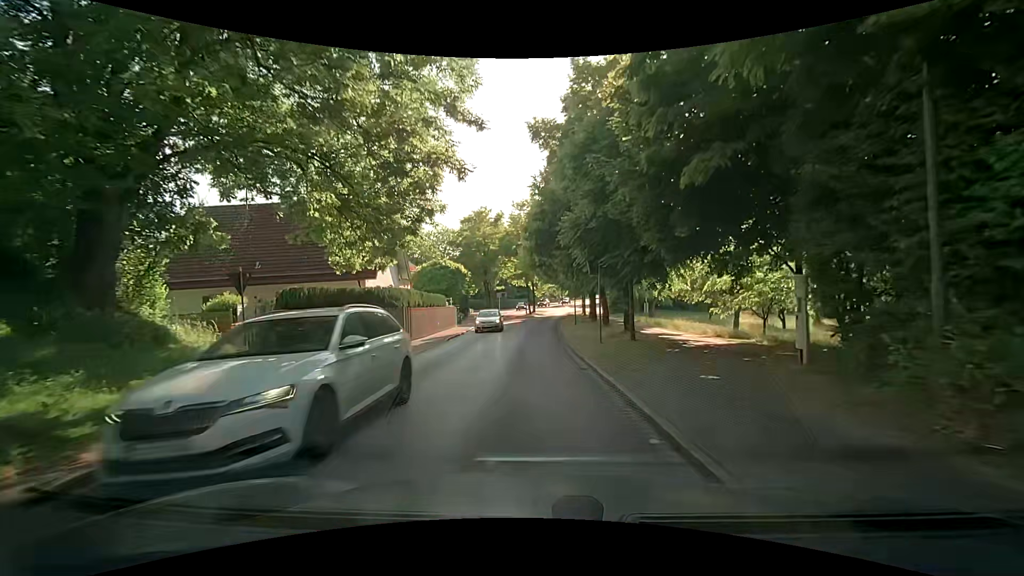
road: tertiary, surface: asphalt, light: Day
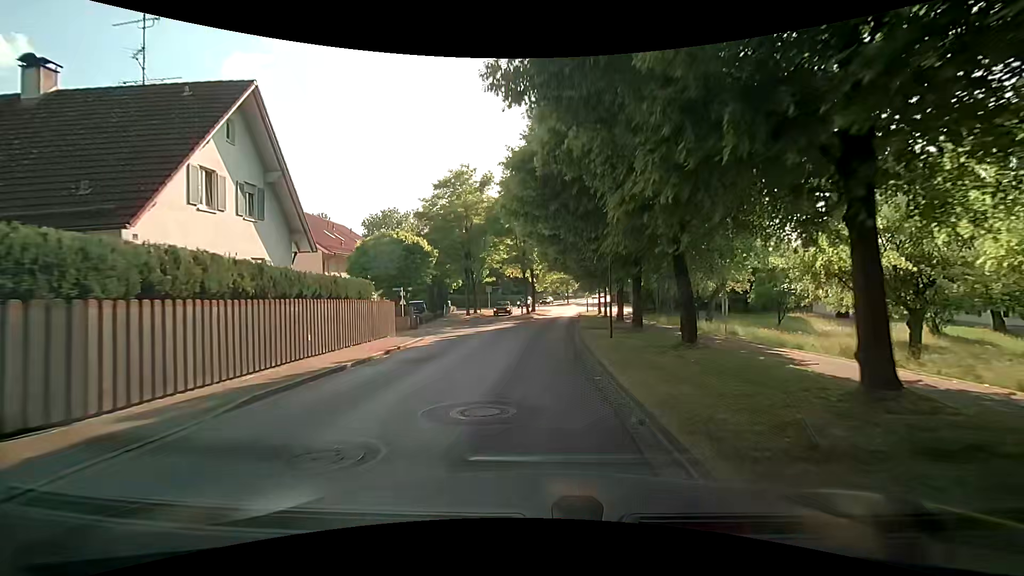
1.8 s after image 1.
(-0.1, +18.1) m; -1°
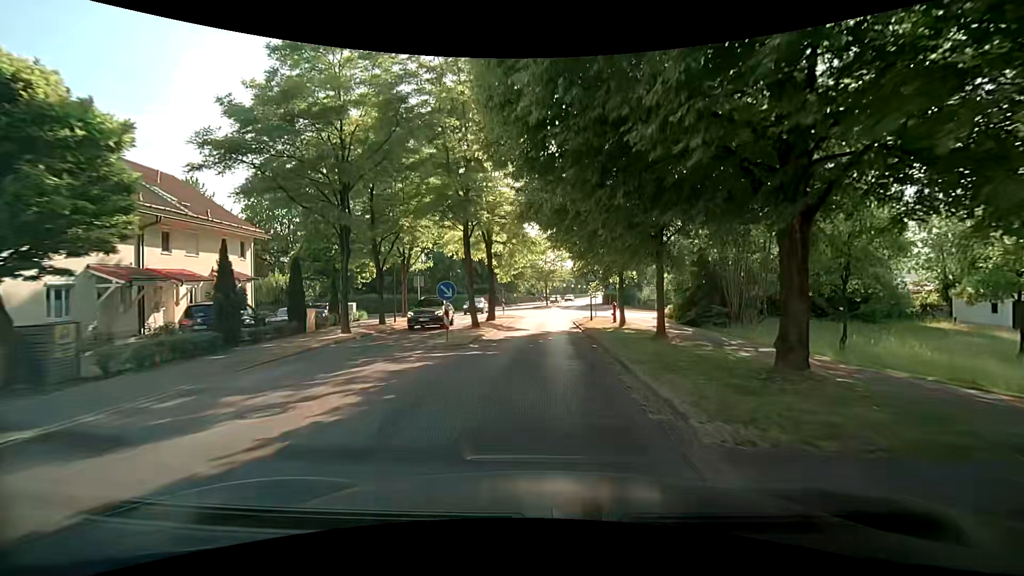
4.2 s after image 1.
(+1.0, +25.7) m; +5°
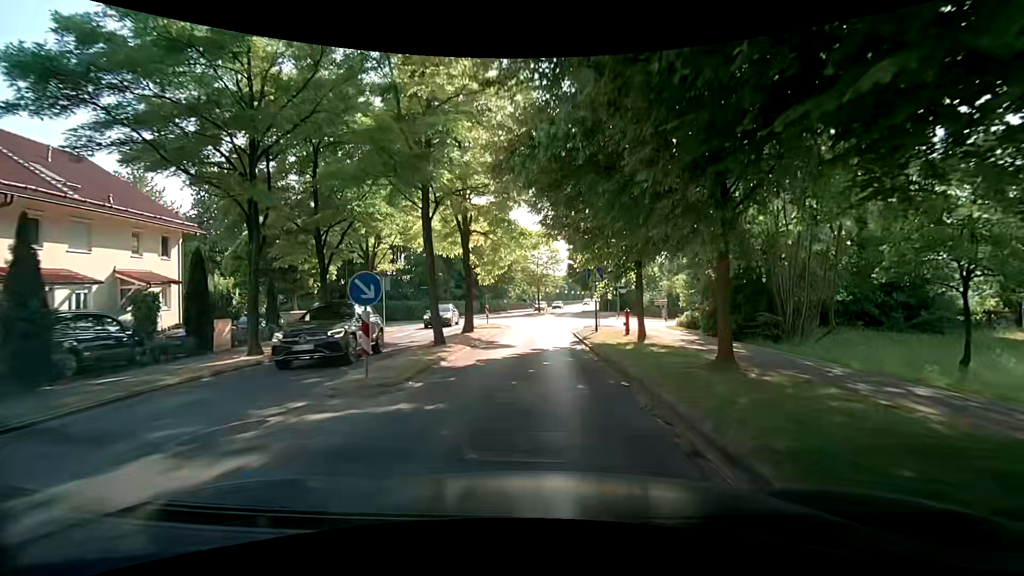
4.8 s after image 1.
(0.0, +6.5) m; 0°
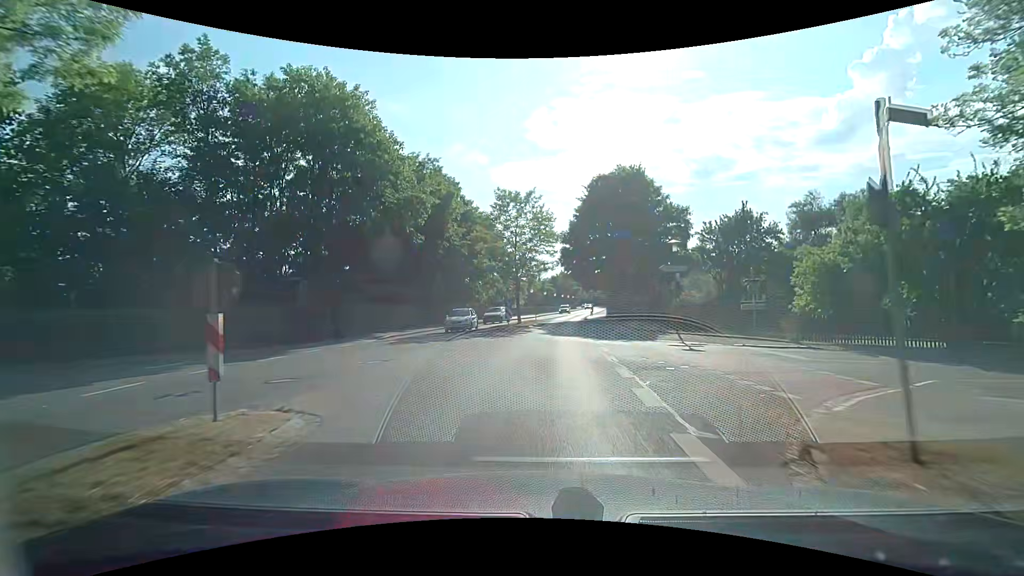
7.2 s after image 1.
(+0.6, +25.7) m; +2°
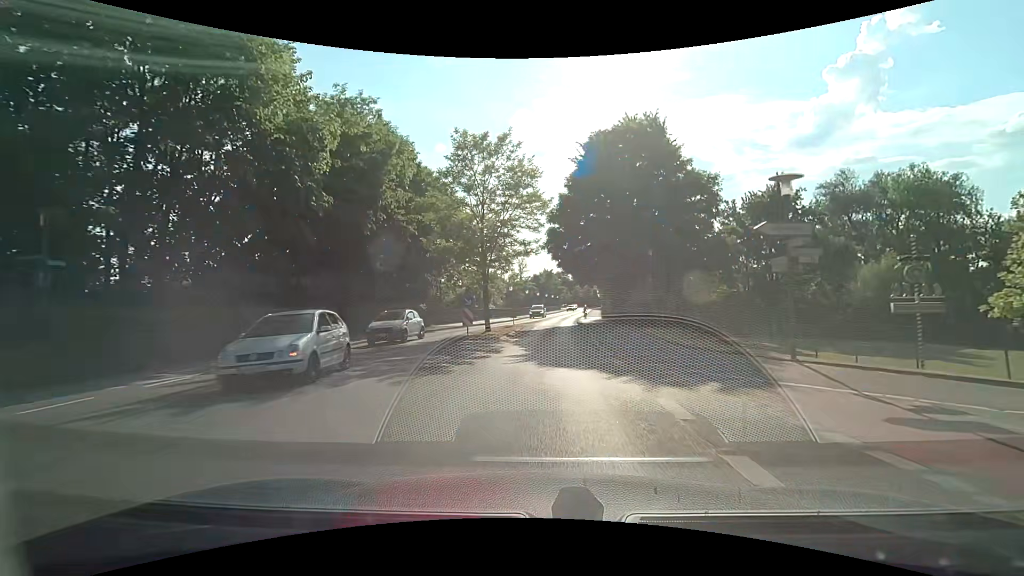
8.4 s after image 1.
(+0.2, +12.8) m; +1°
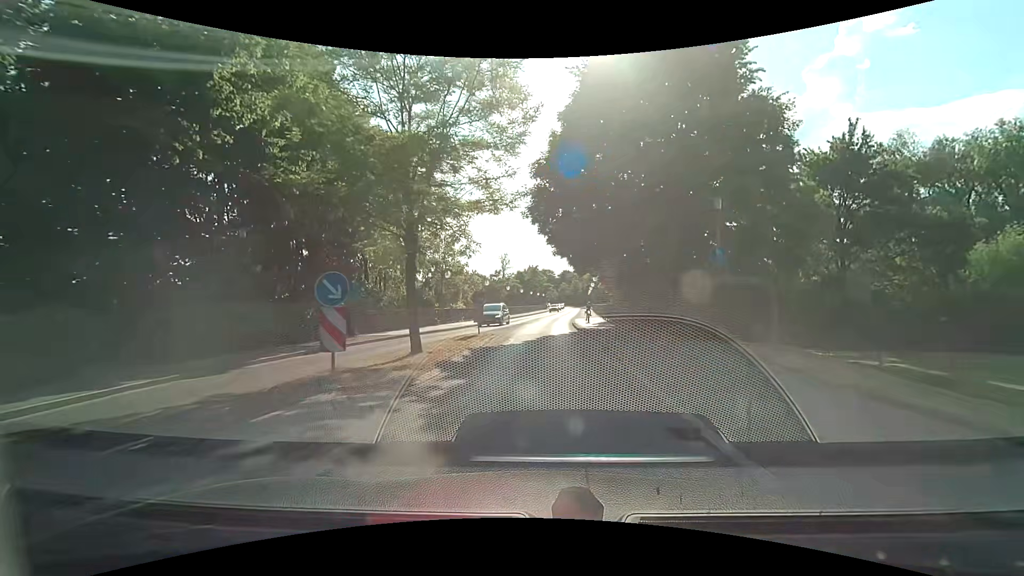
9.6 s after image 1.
(+0.4, +12.9) m; +3°
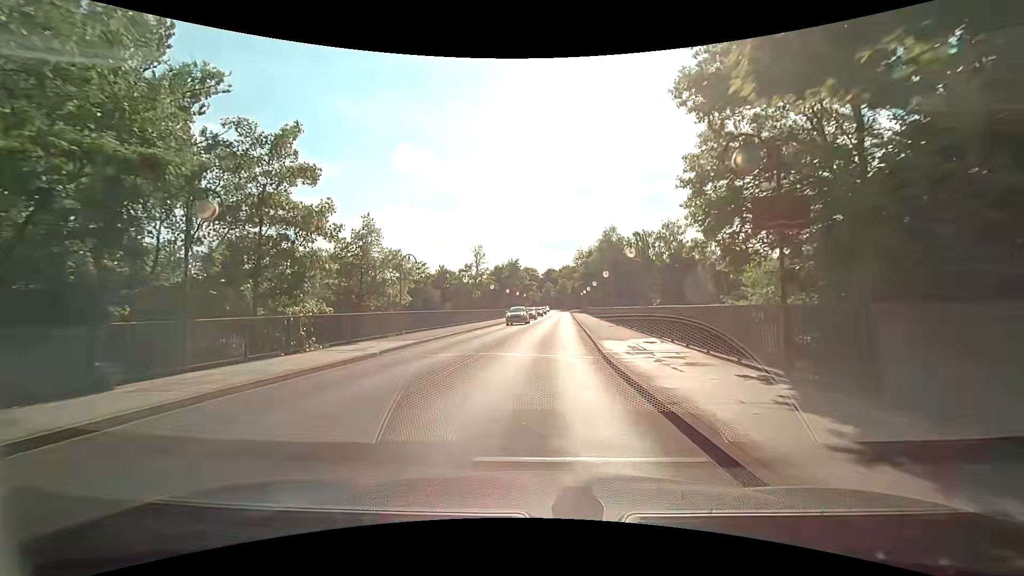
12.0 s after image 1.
(+0.2, +26.6) m; +1°
(0, +10) (+1, +20) (+1, +30) (+2, +40) (+2, +50) (+3, +60) (+4, +70) (+4, +80) (+5, +90) (+6, +100) m
